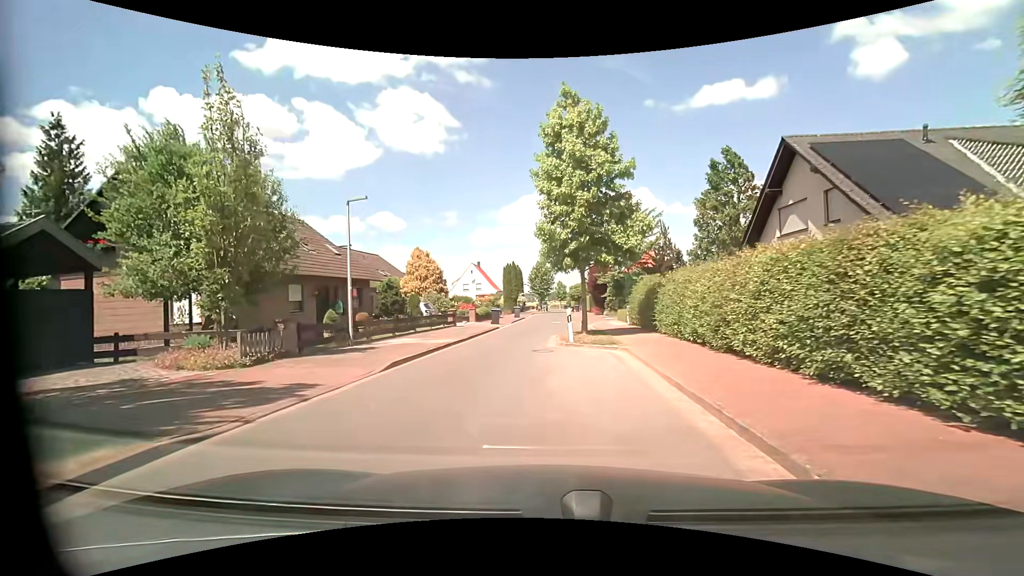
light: Day
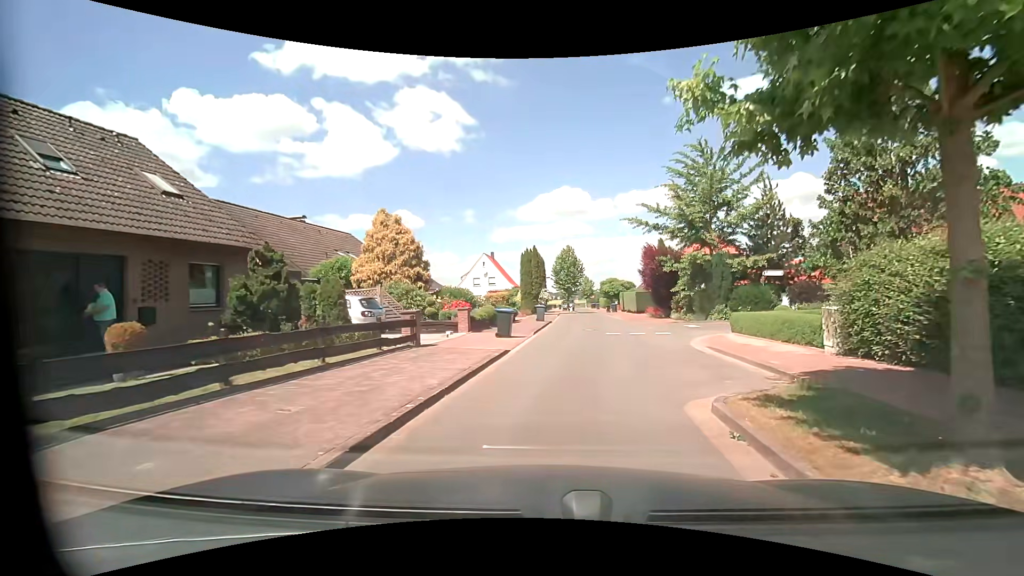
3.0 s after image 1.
(-1.3, +15.9) m; -3°
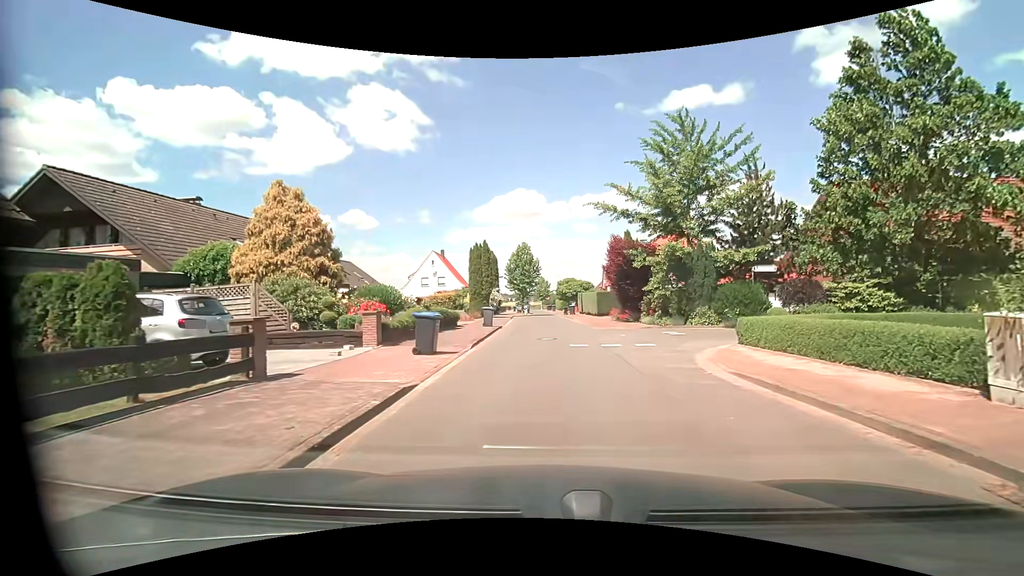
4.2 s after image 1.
(+0.2, +5.7) m; +5°
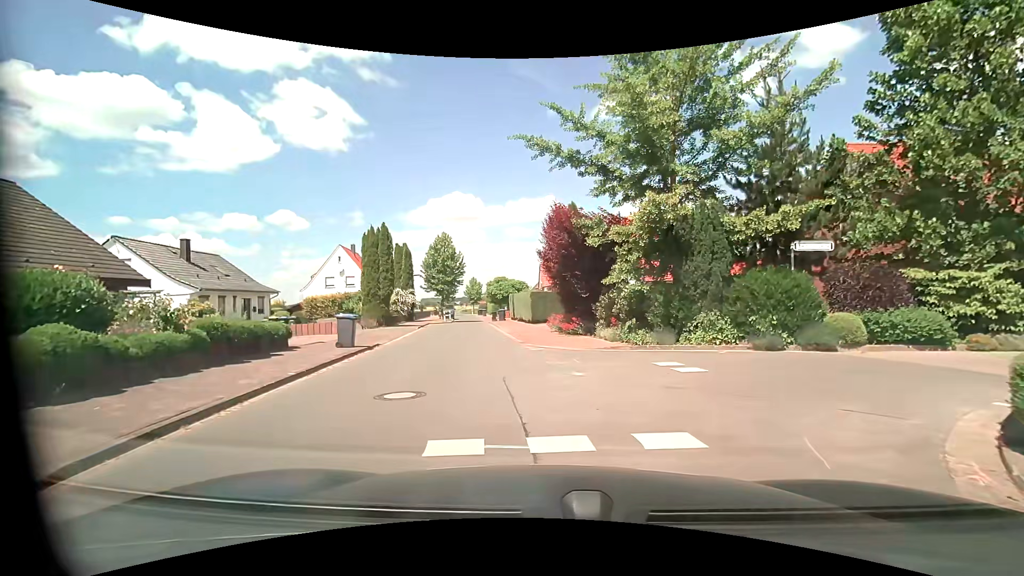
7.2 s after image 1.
(+1.0, +10.8) m; +8°
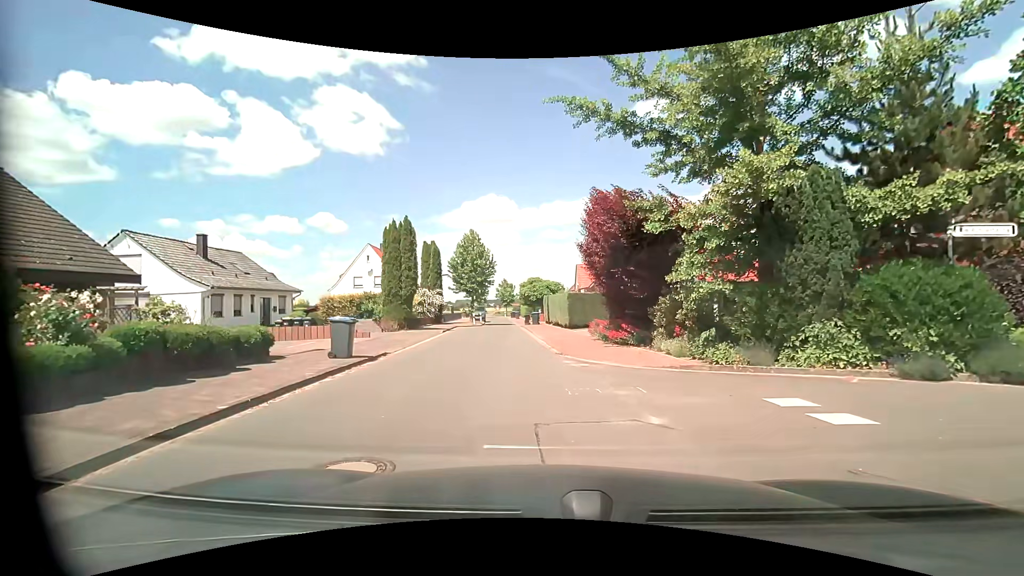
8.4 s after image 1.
(-0.2, +3.4) m; -5°
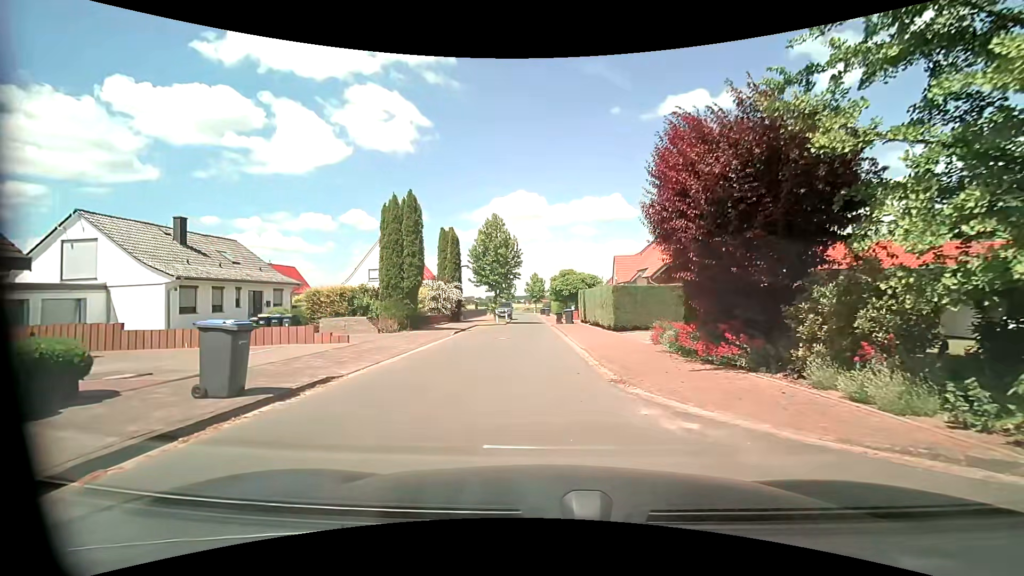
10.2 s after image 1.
(-0.2, +6.4) m; -3°
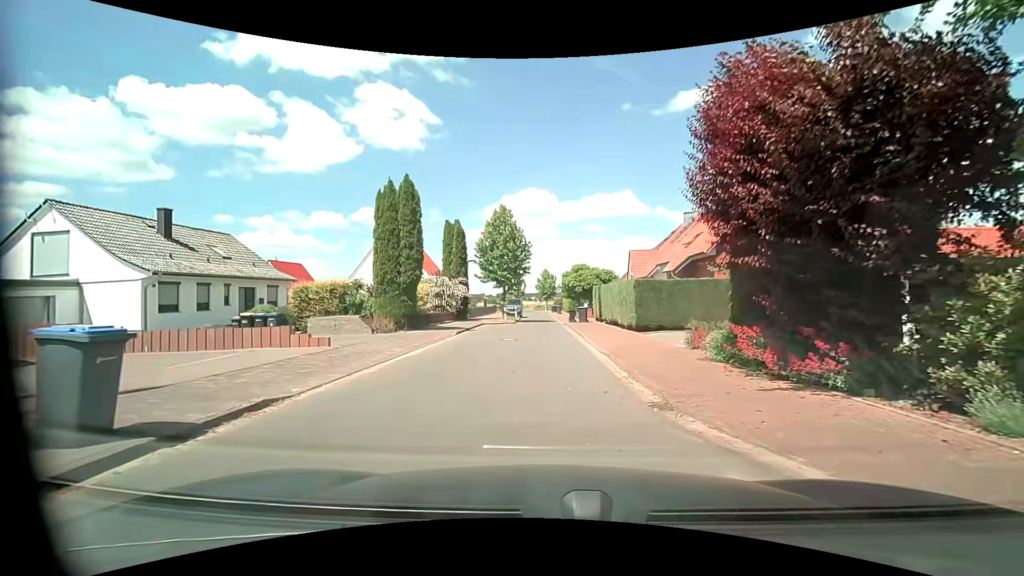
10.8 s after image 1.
(0.0, +2.6) m; -2°
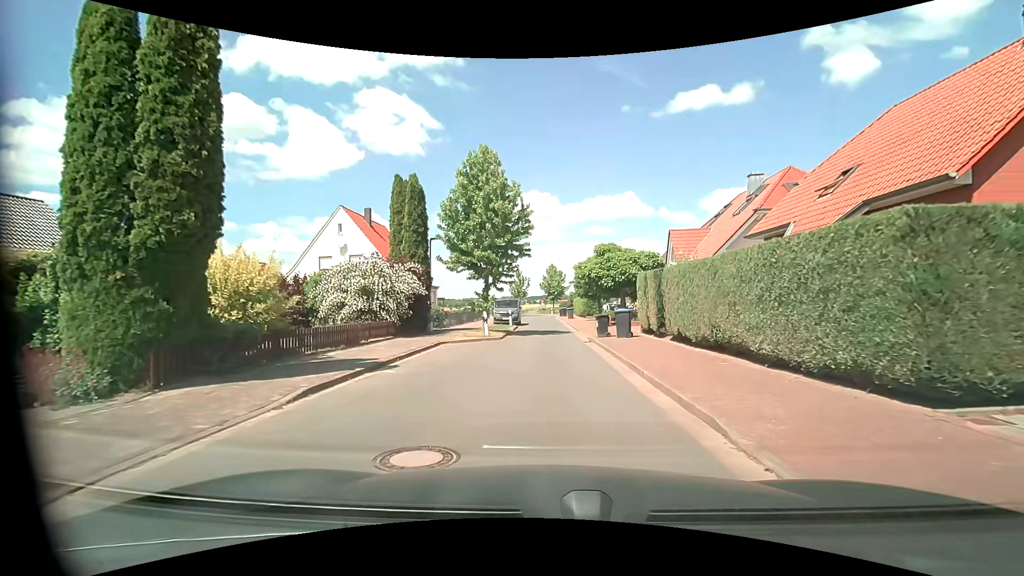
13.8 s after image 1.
(-0.2, +15.1) m; -1°
(0, +10) (0, +20) (0, +30) (0, +40) (0, +50) (0, +60) (-1, +70) (-1, +80) (0, +90) (-8, +95) m
